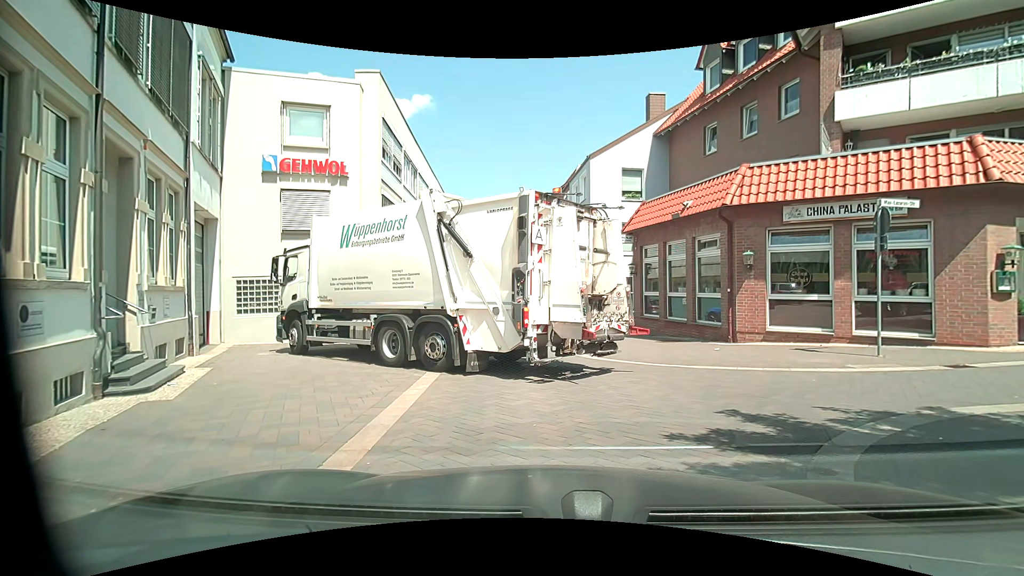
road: residential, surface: paving_stones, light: Day
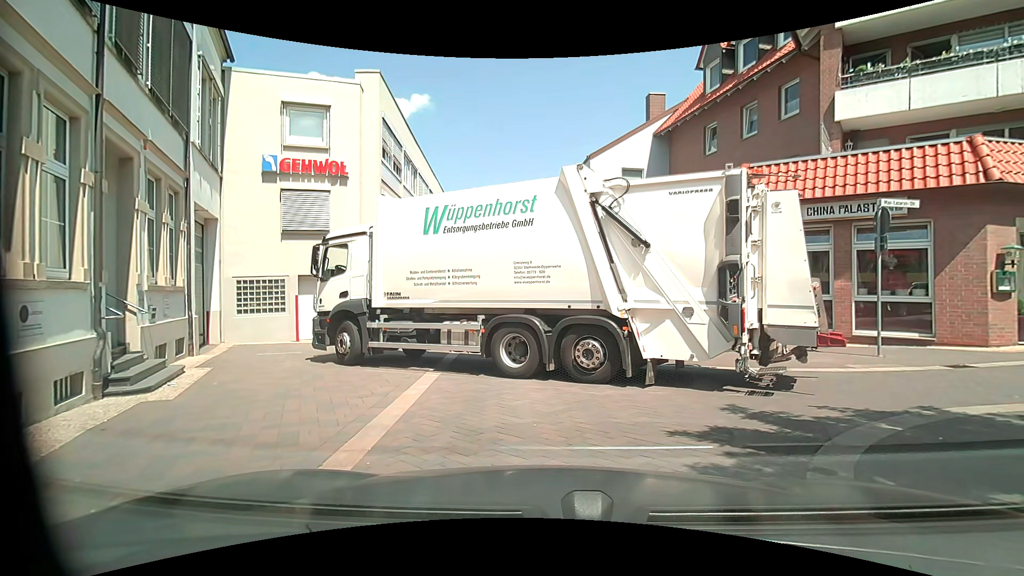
(0.0, 0.0) m; 0°
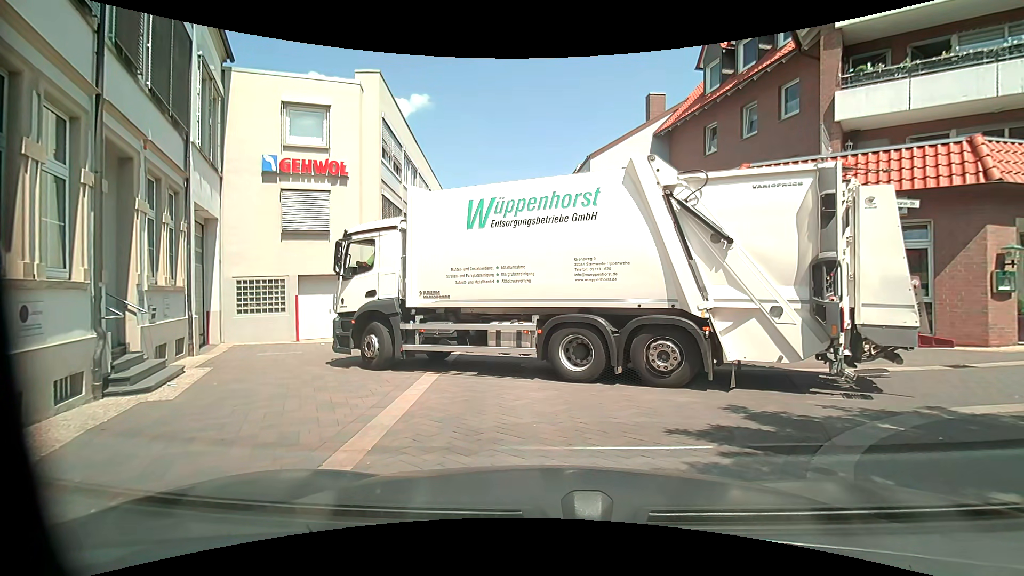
(0.0, 0.0) m; 0°
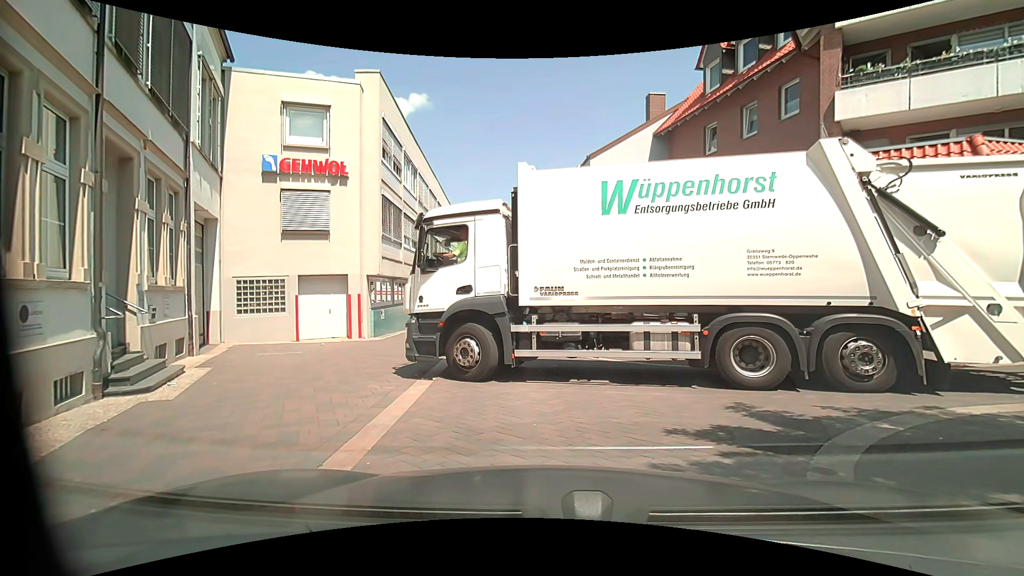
(0.0, 0.0) m; 0°
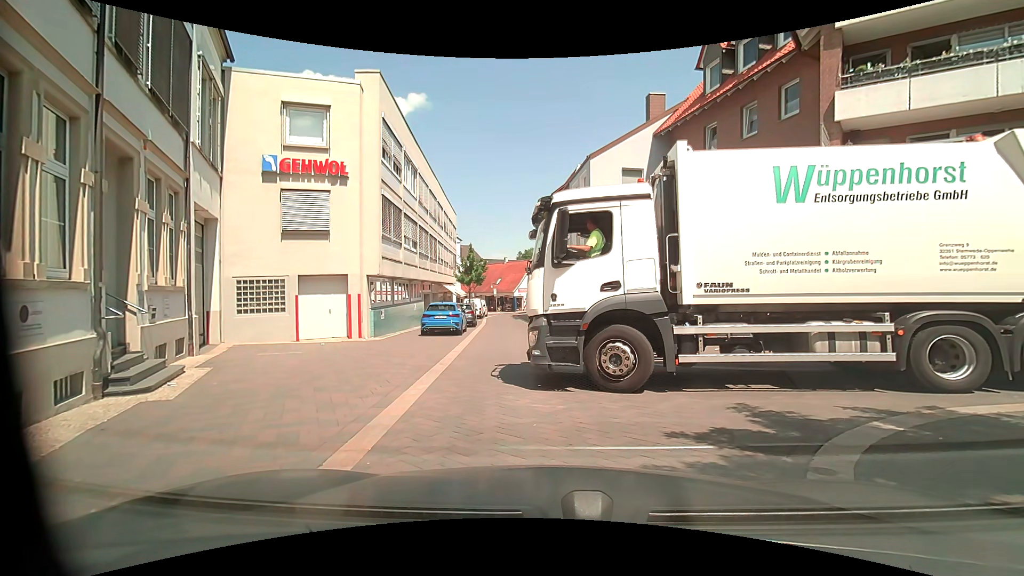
(0.0, 0.0) m; 0°
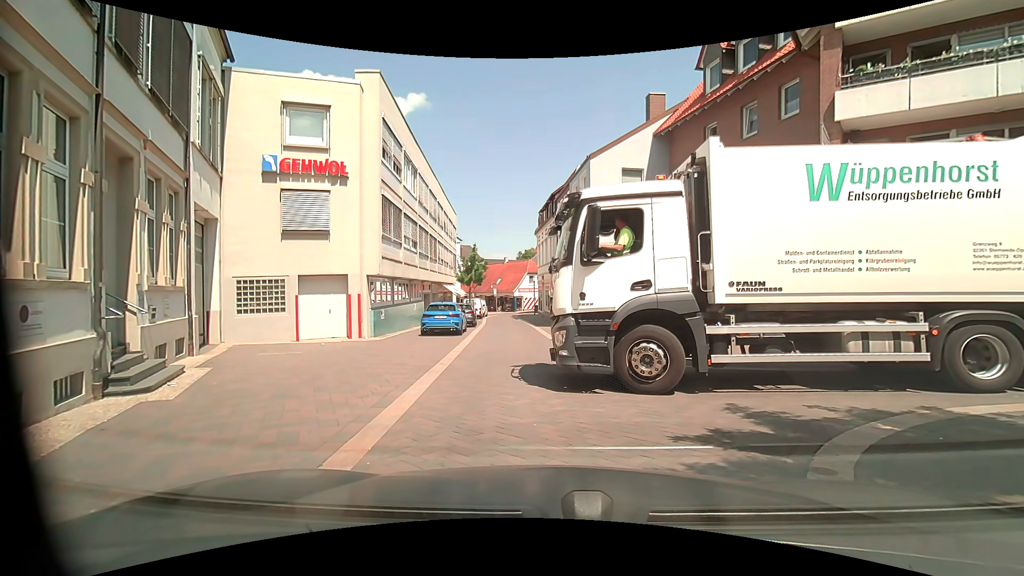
(0.0, 0.0) m; 0°
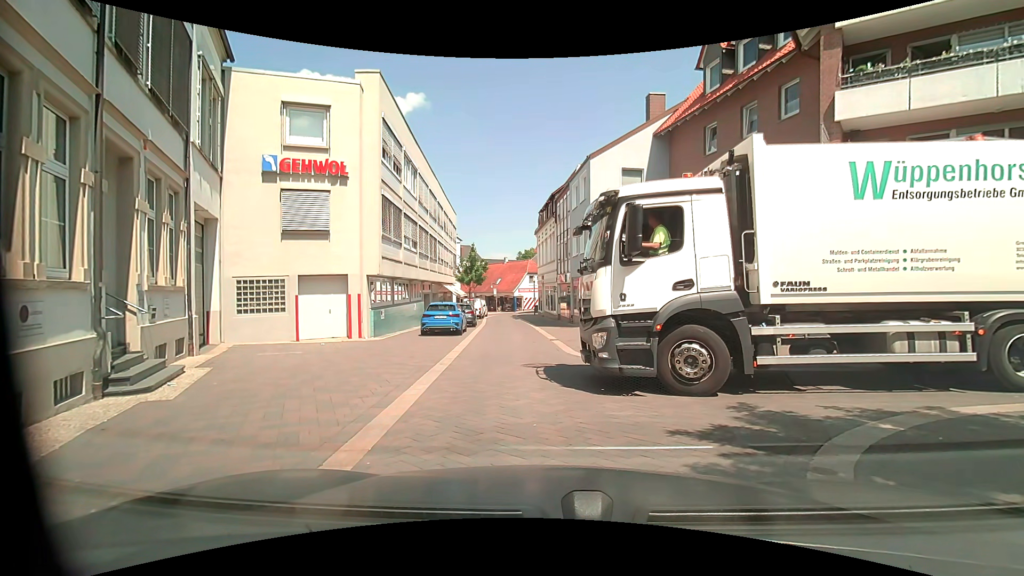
(0.0, 0.0) m; 0°
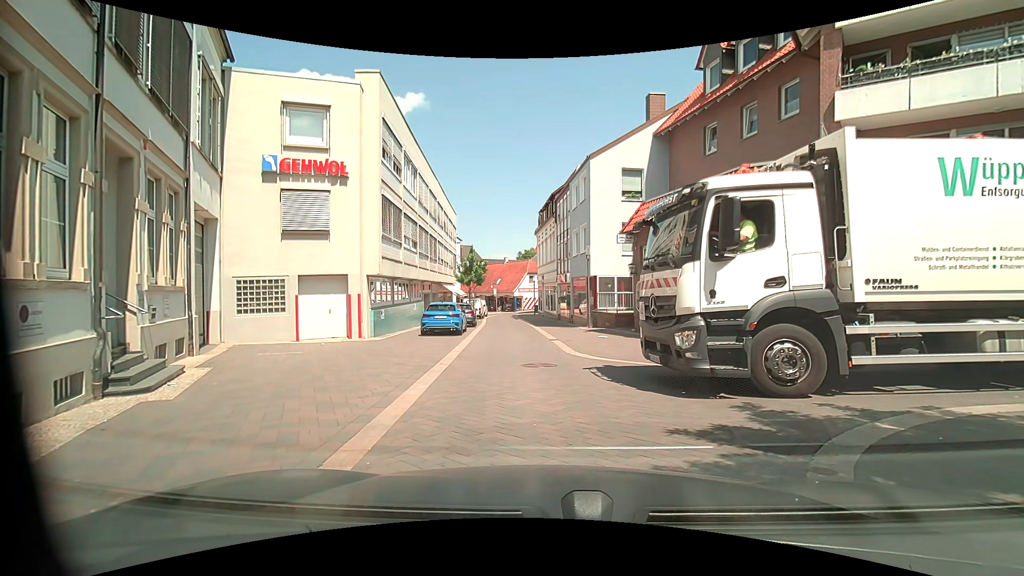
(0.0, 0.0) m; 0°
